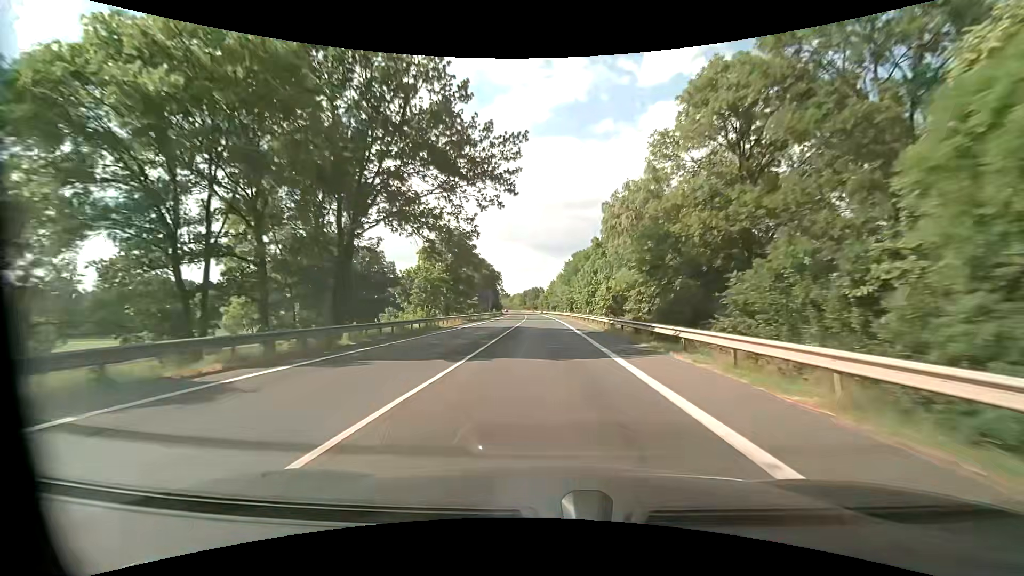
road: primary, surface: asphalt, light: Day
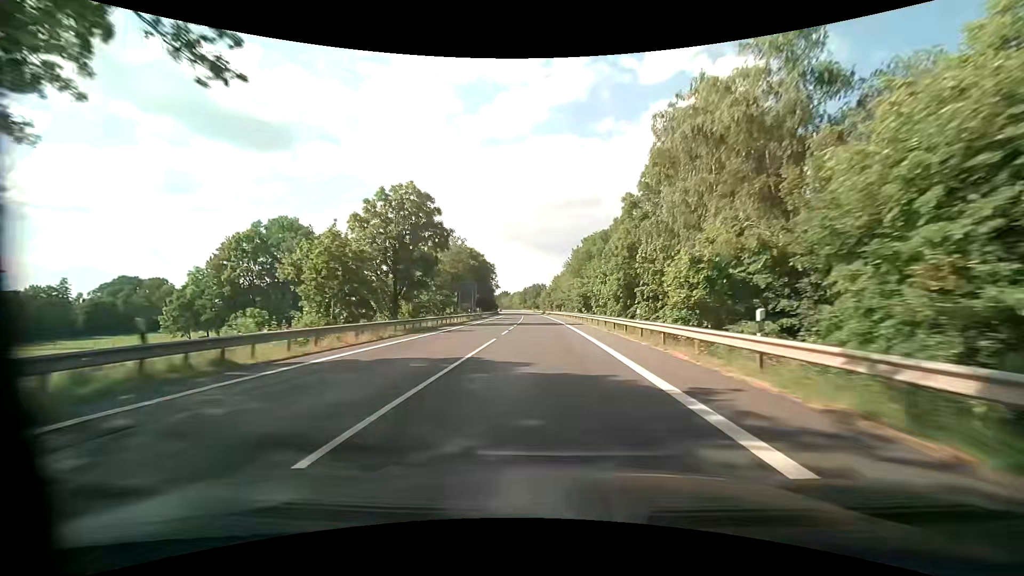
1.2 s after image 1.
(-0.1, +25.6) m; -1°
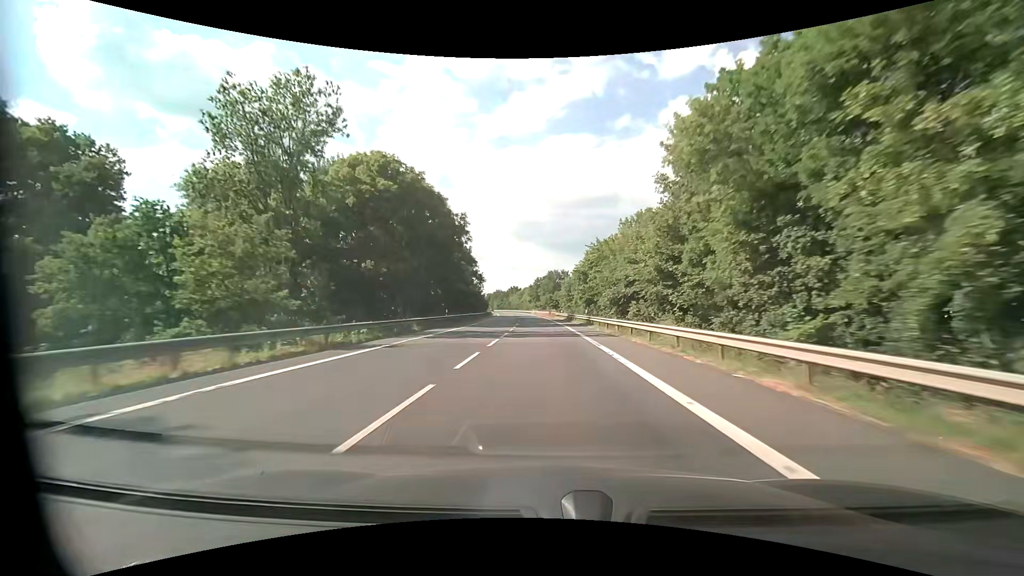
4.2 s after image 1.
(-1.0, +70.3) m; -2°
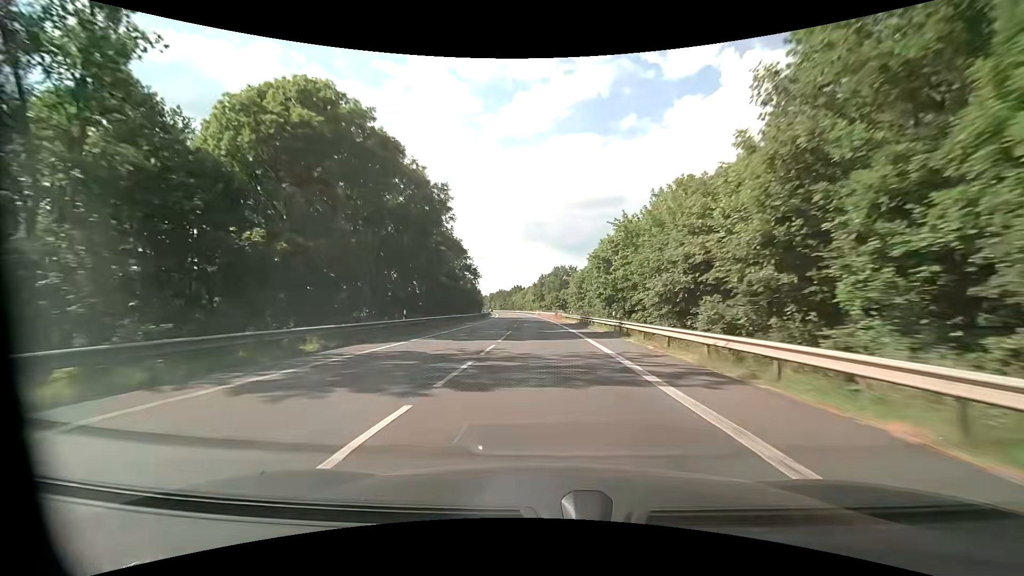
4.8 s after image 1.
(-0.1, +15.1) m; -1°
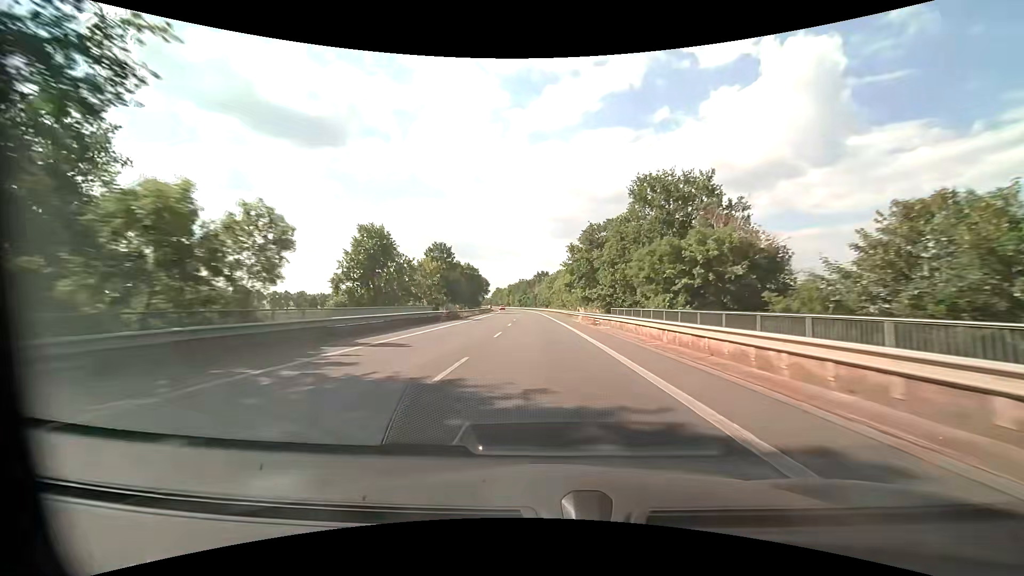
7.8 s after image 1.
(-2.4, +80.0) m; -3°
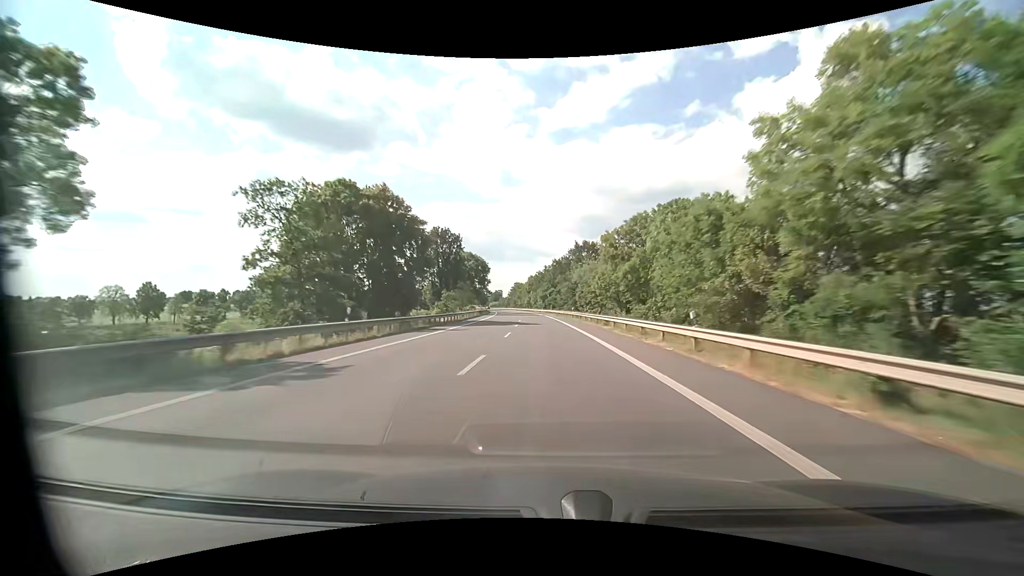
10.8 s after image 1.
(-3.2, +84.1) m; -4°
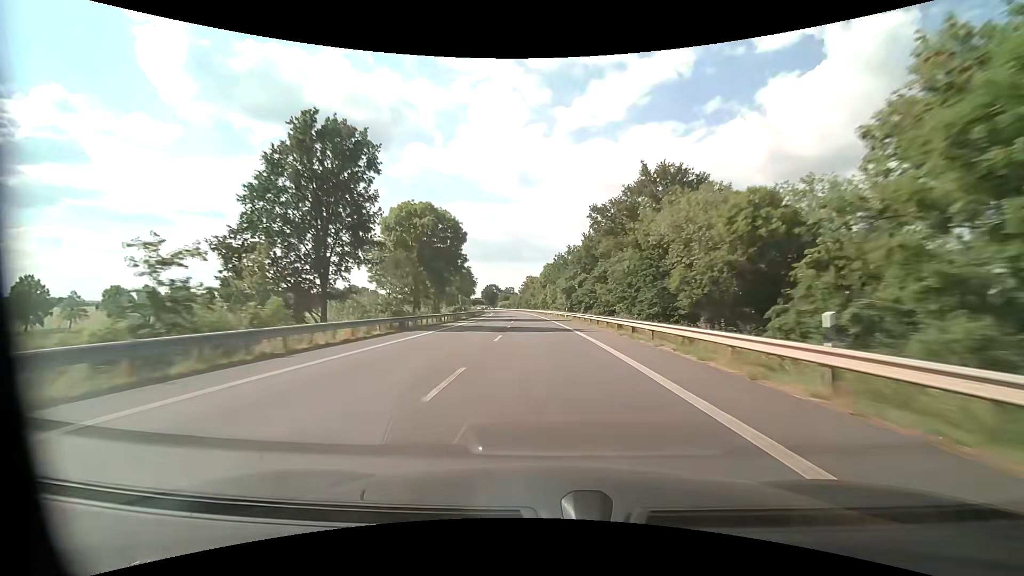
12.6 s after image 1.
(-0.9, +51.4) m; -2°
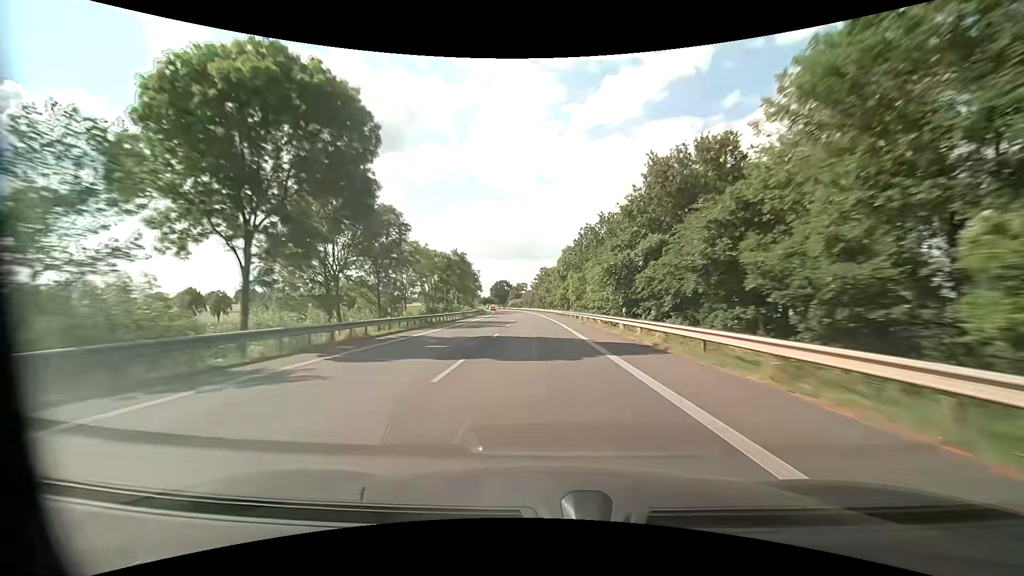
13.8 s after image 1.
(-0.6, +34.5) m; -2°
(0, +10) (0, +20) (0, +30) (-1, +40) (-1, +50) (-2, +60) (-2, +70) (-3, +80) (-4, +90) (-5, +100) m
